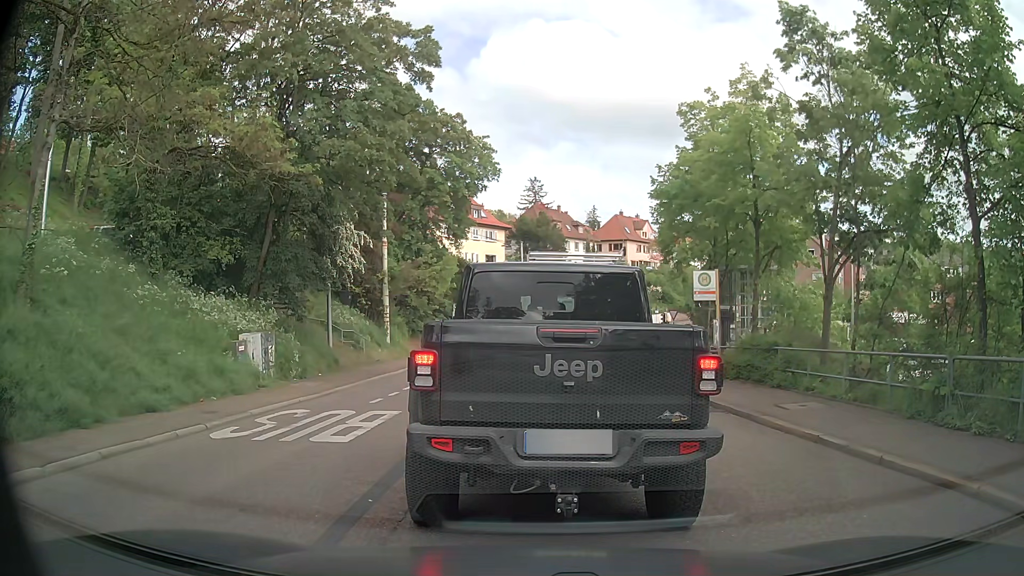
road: secondary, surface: asphalt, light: Day
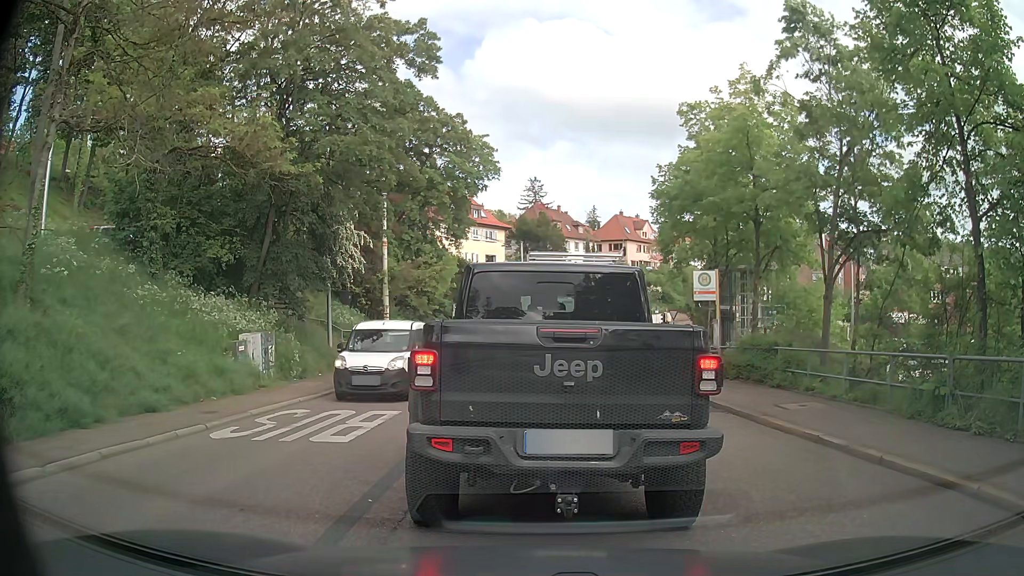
(0.0, 0.0) m; 0°
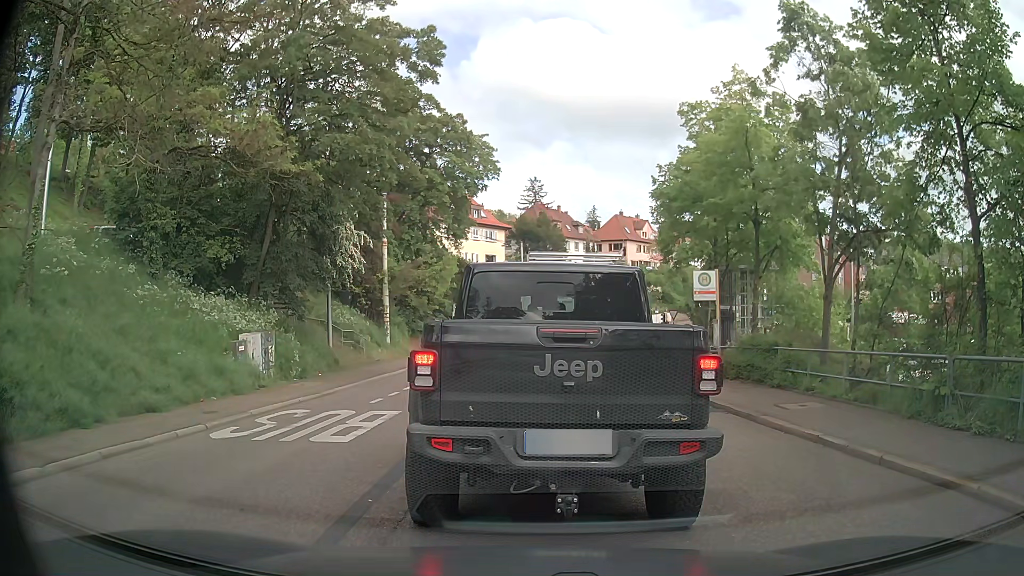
(0.0, 0.0) m; 0°
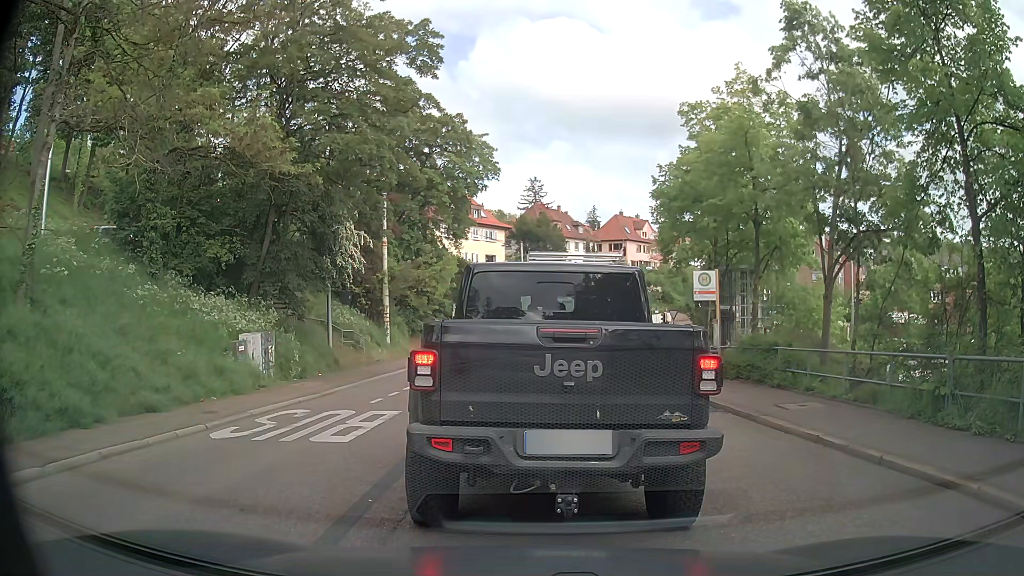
(0.0, 0.0) m; 0°
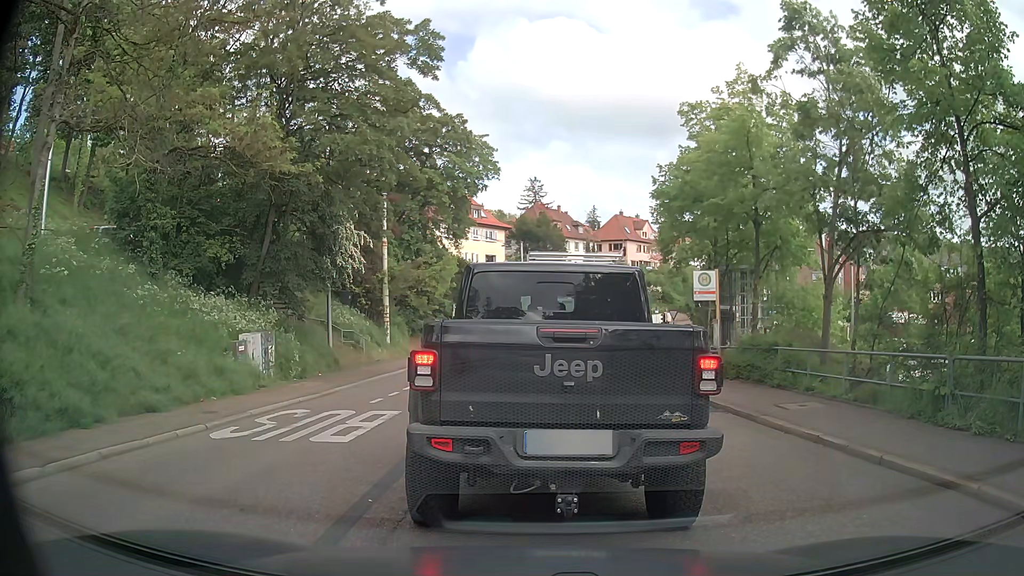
(0.0, 0.0) m; 0°
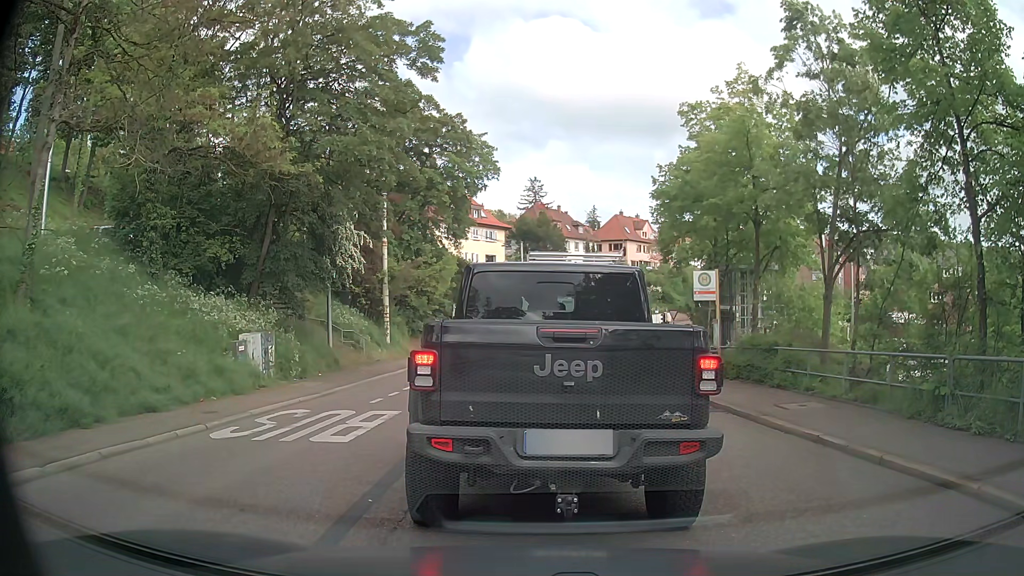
(0.0, 0.0) m; 0°
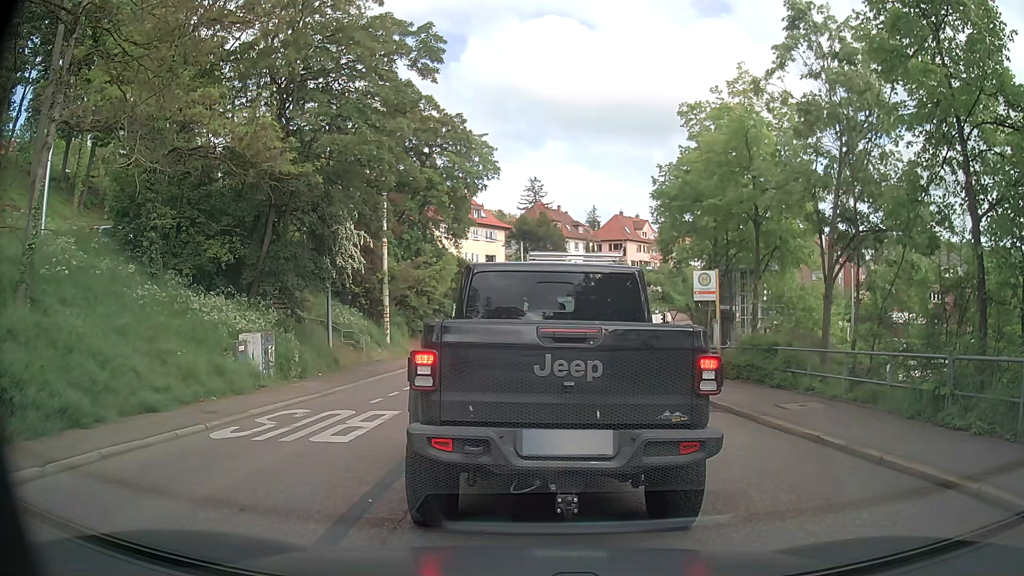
(0.0, 0.0) m; 0°
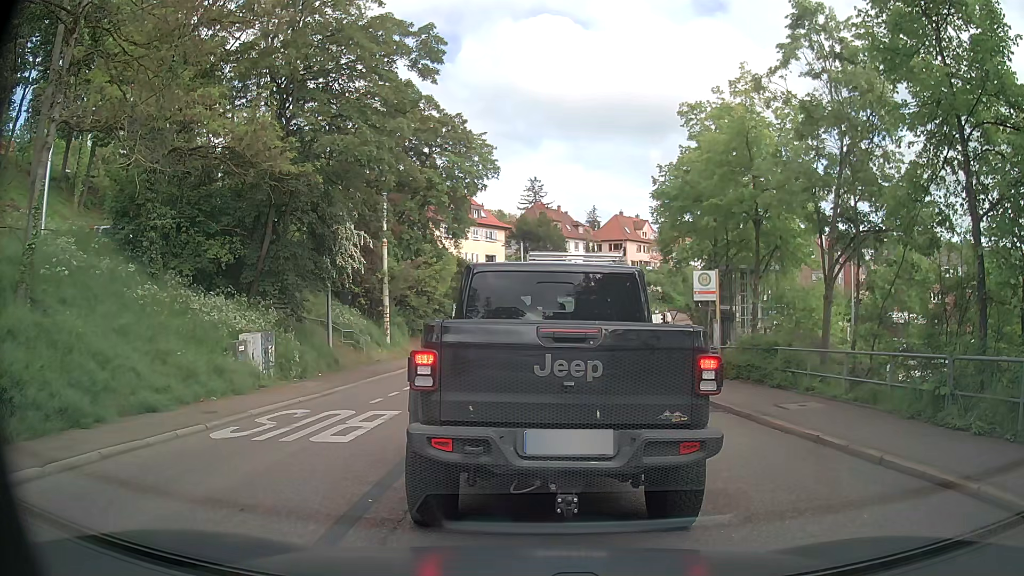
(0.0, 0.0) m; 0°
(0, +10) (0, +20) (+1, +30) (+2, +40) (+5, +49) (+9, +59) (+13, +68) (+17, +77) (+23, +85) (+28, +94) m
